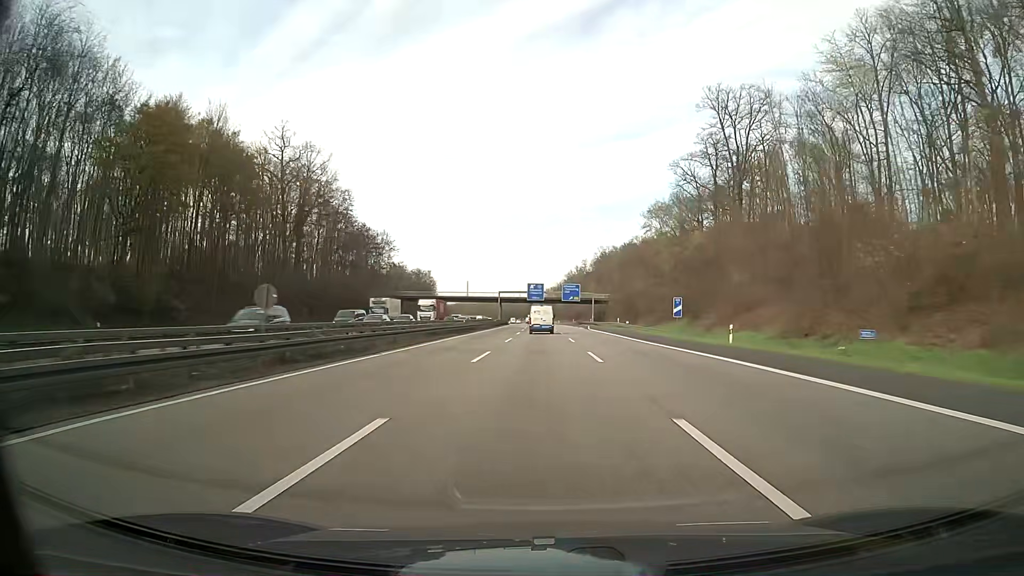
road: motorway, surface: asphalt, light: Day
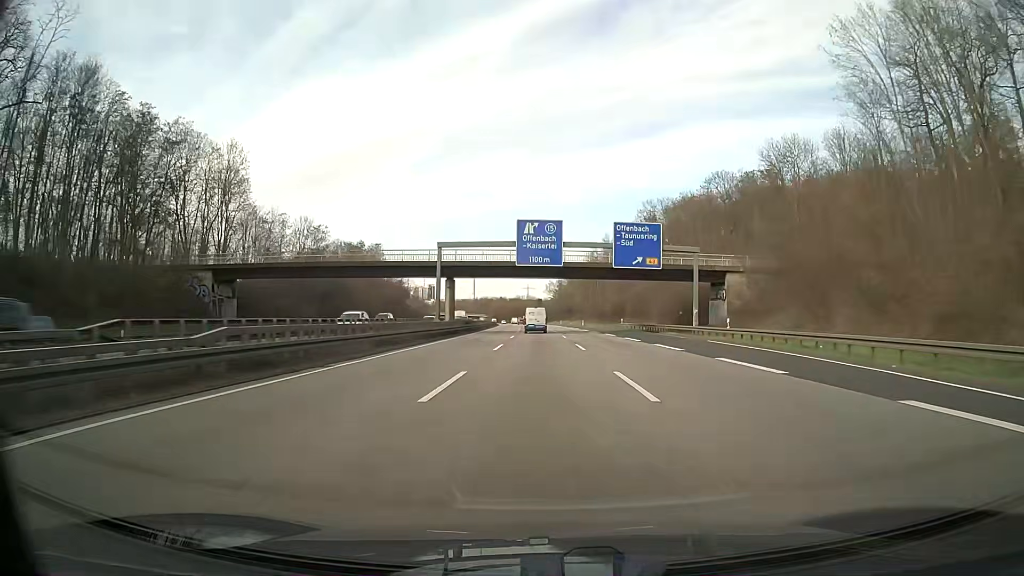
(-0.5, +97.6) m; -1°
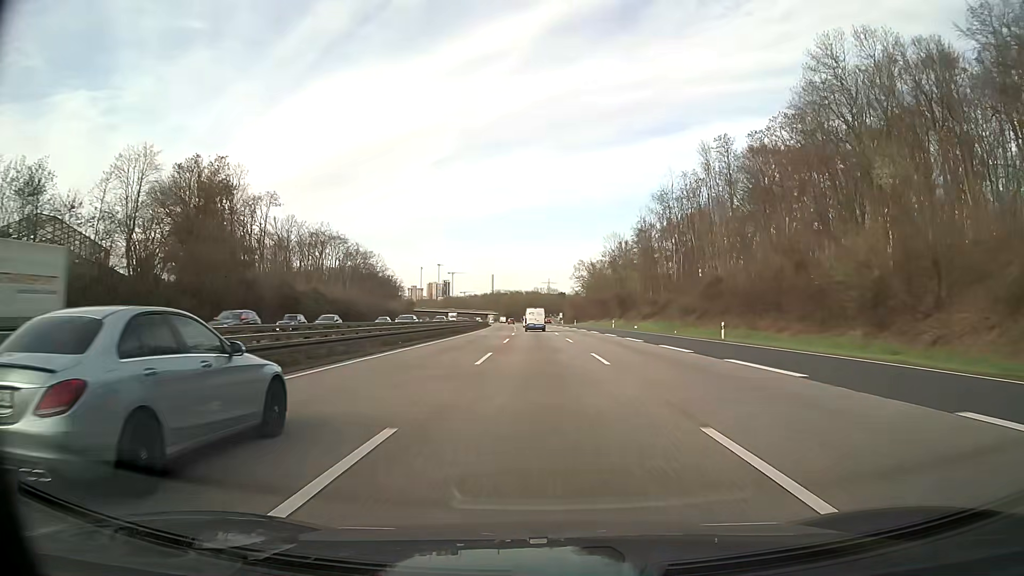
(-1.2, +97.7) m; -2°
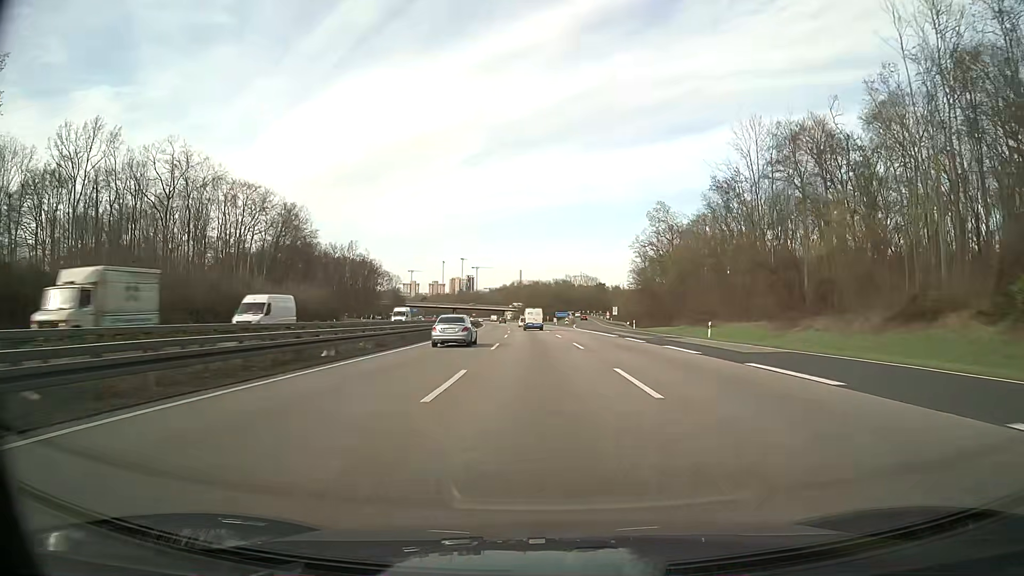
(-2.1, +97.2) m; -2°
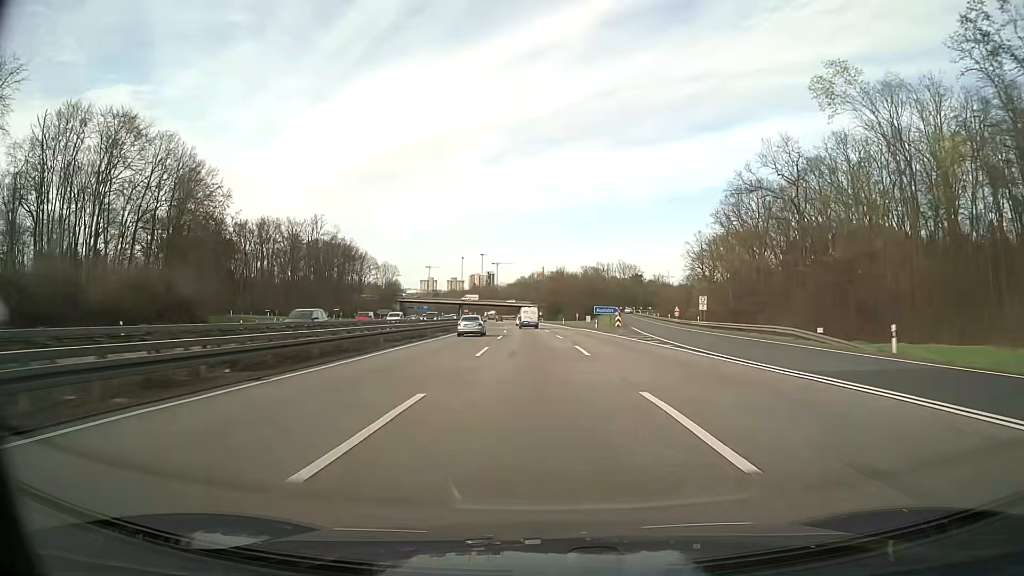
(-1.0, +58.1) m; -2°
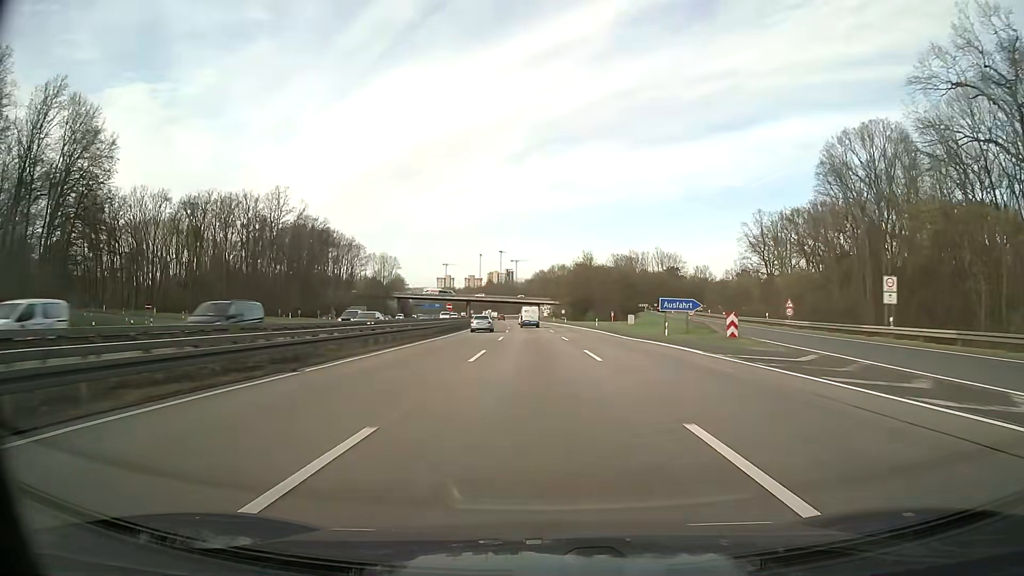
(-0.5, +38.8) m; -2°
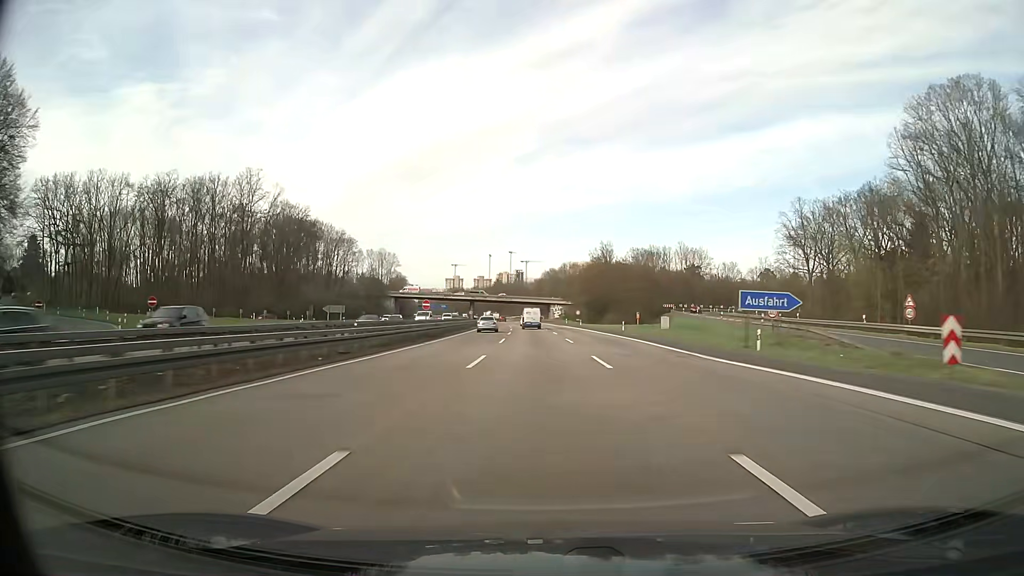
(-0.2, +19.4) m; -1°
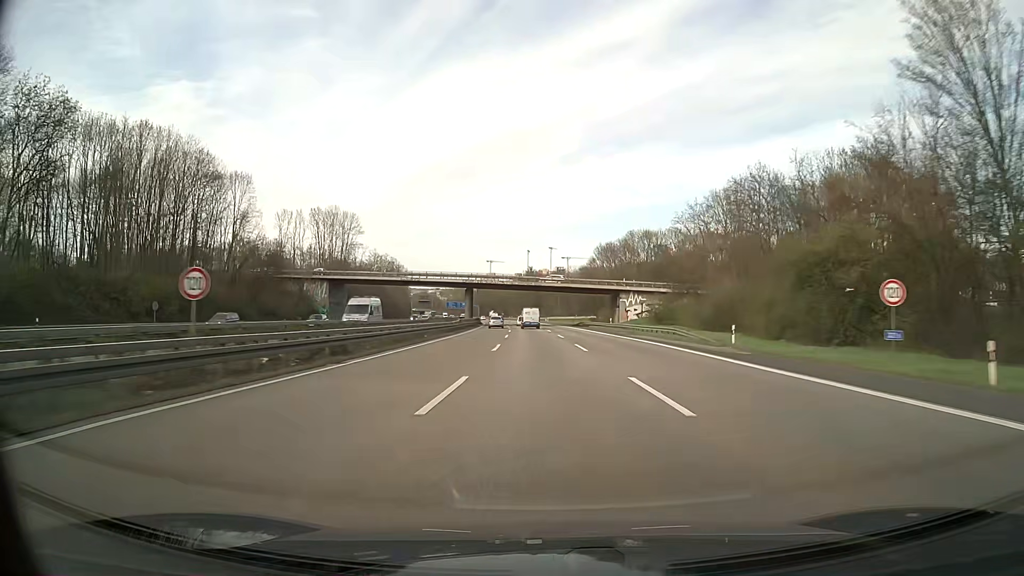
(-2.9, +96.9) m; -3°
(0, +10) (0, +20) (0, +30) (-1, +40) (-1, +50) (-1, +60) (-2, +70) (-2, +80) (-3, +90) (-3, +100) m
